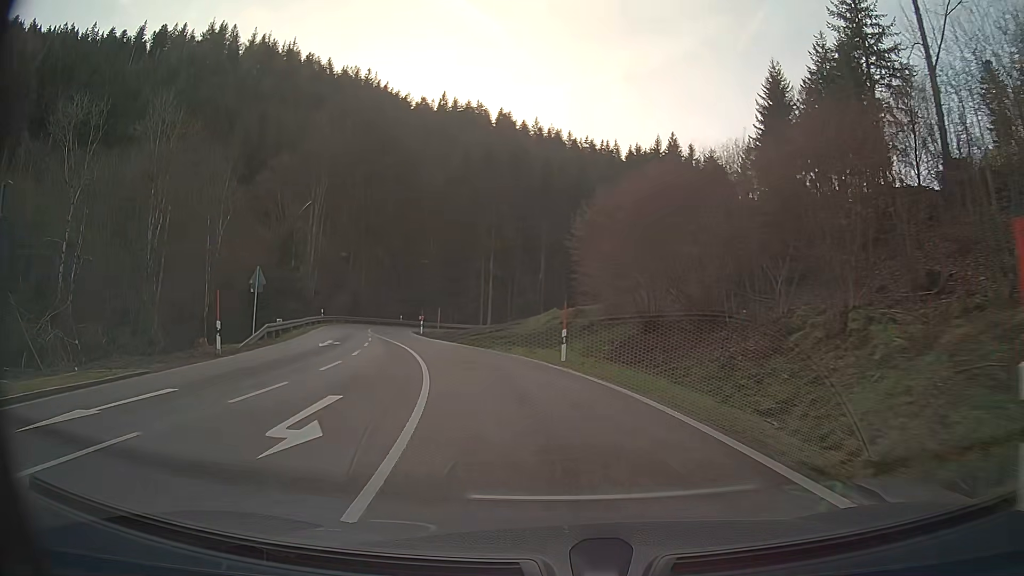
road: secondary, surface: asphalt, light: Day
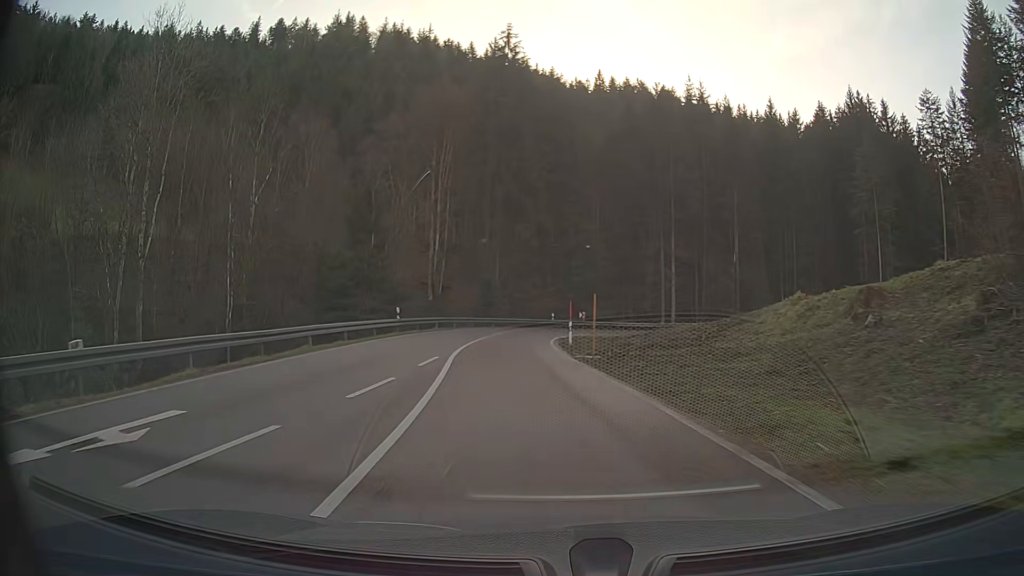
(-3.0, +24.1) m; -14°
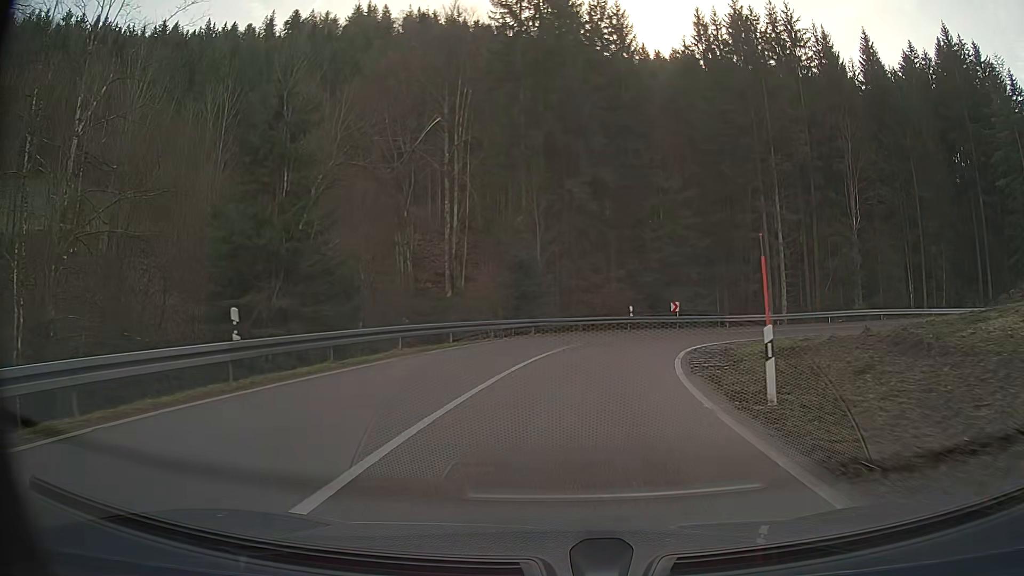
(-1.0, +22.5) m; -2°
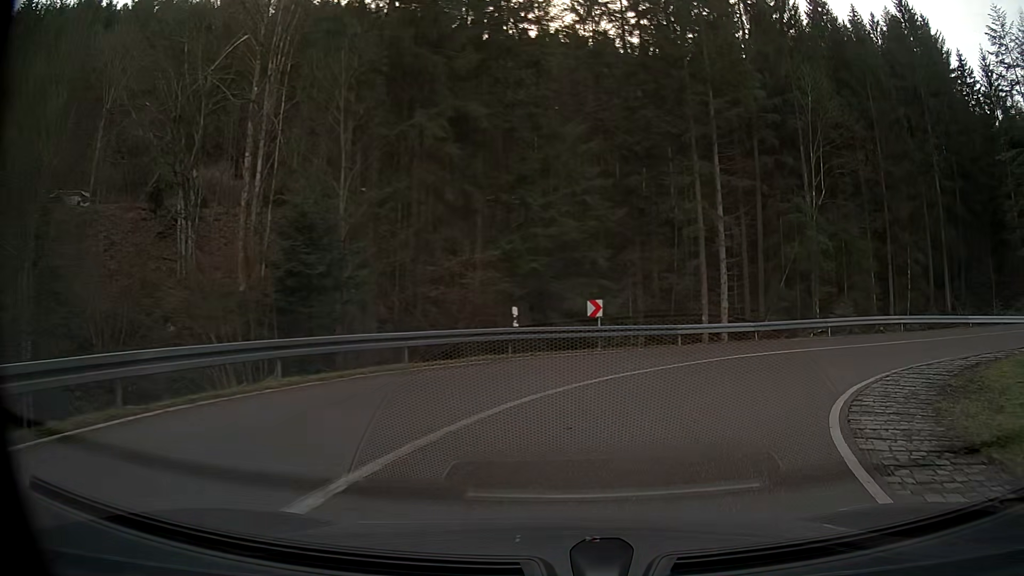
(+1.5, +18.0) m; +15°
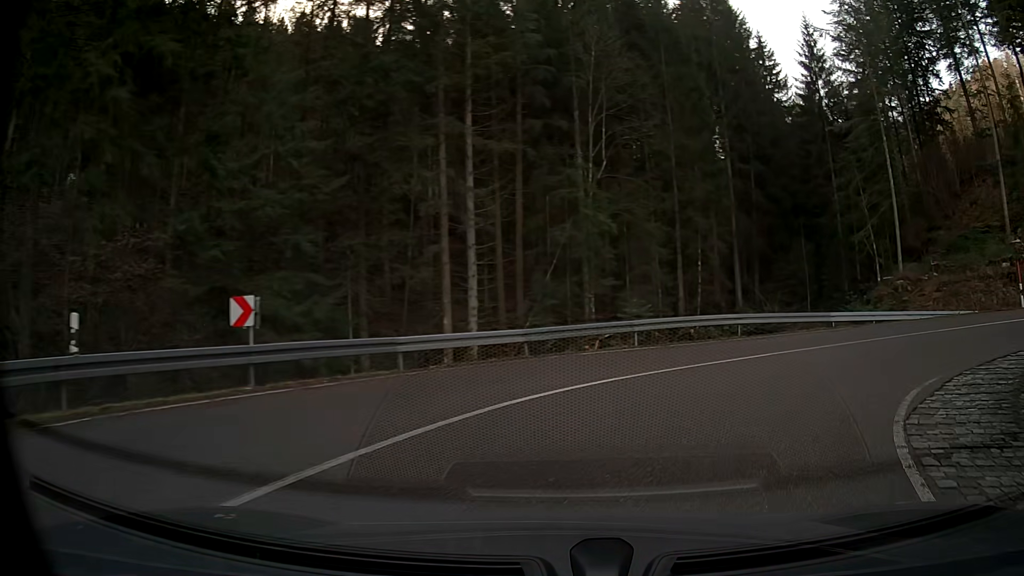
(+1.8, +9.5) m; +23°
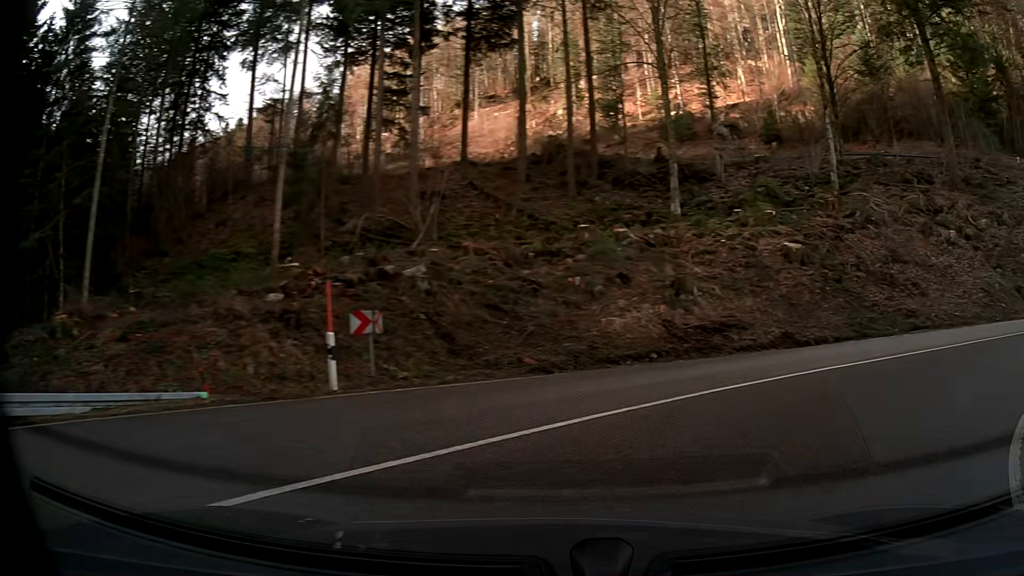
(+9.2, +14.9) m; +68°
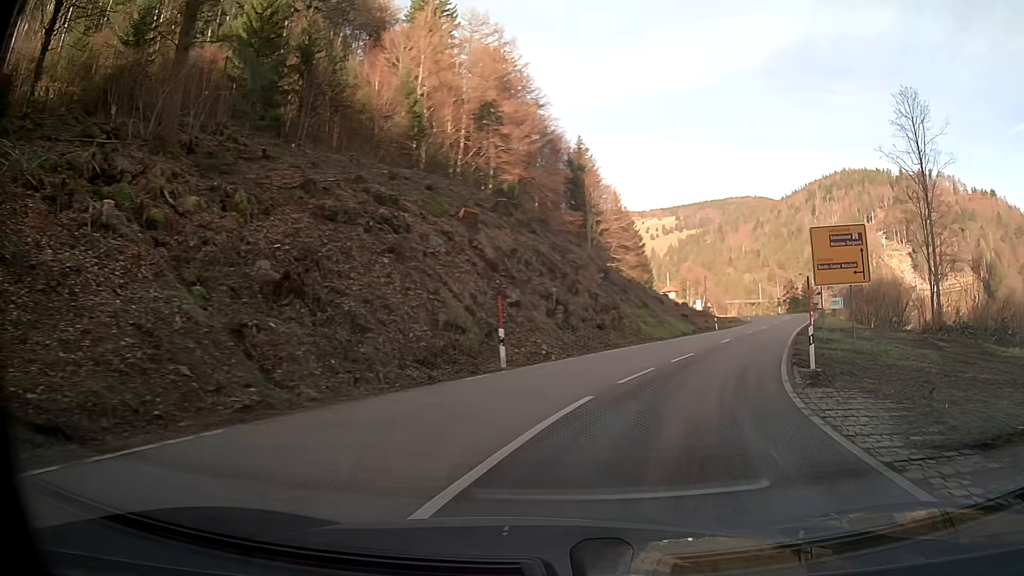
(+11.4, +15.0) m; +64°
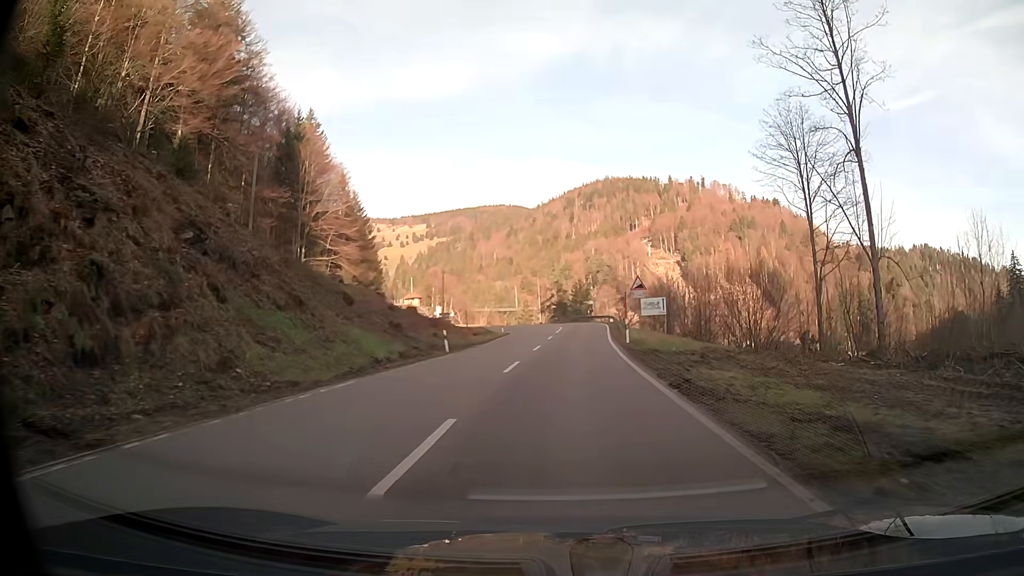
(+5.0, +26.3) m; +17°
